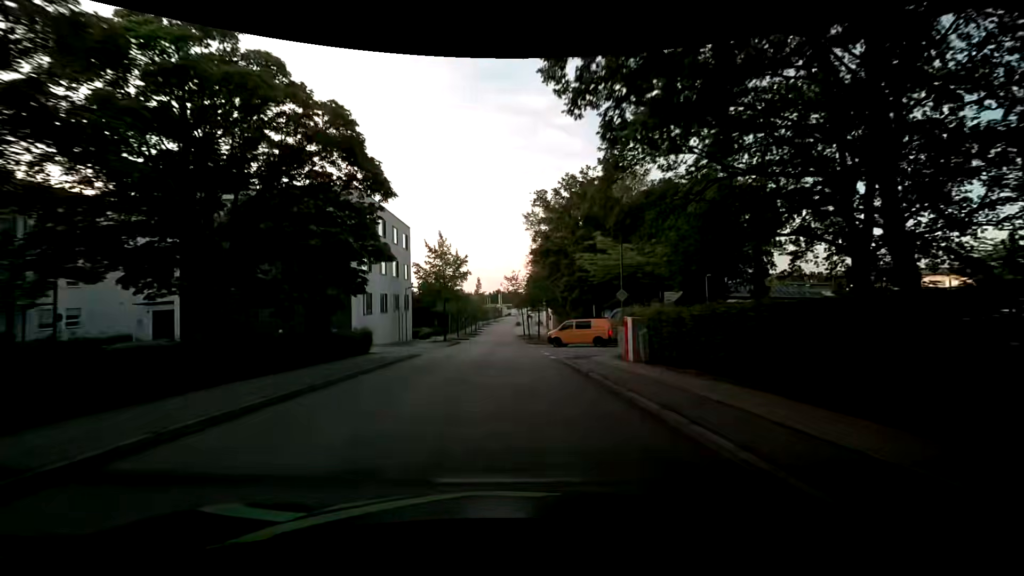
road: residential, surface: asphalt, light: Day
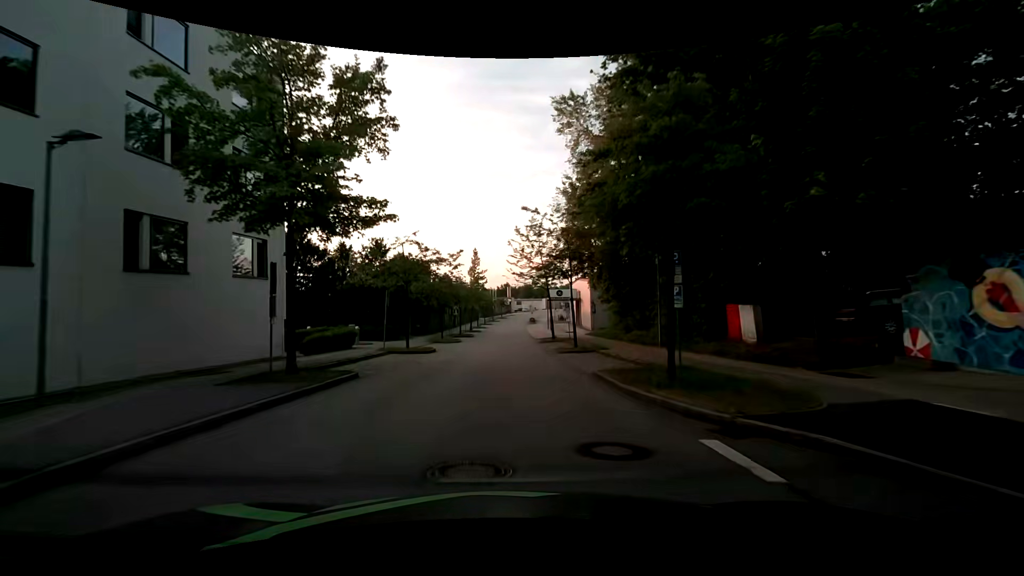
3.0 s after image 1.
(-0.2, +36.4) m; 0°
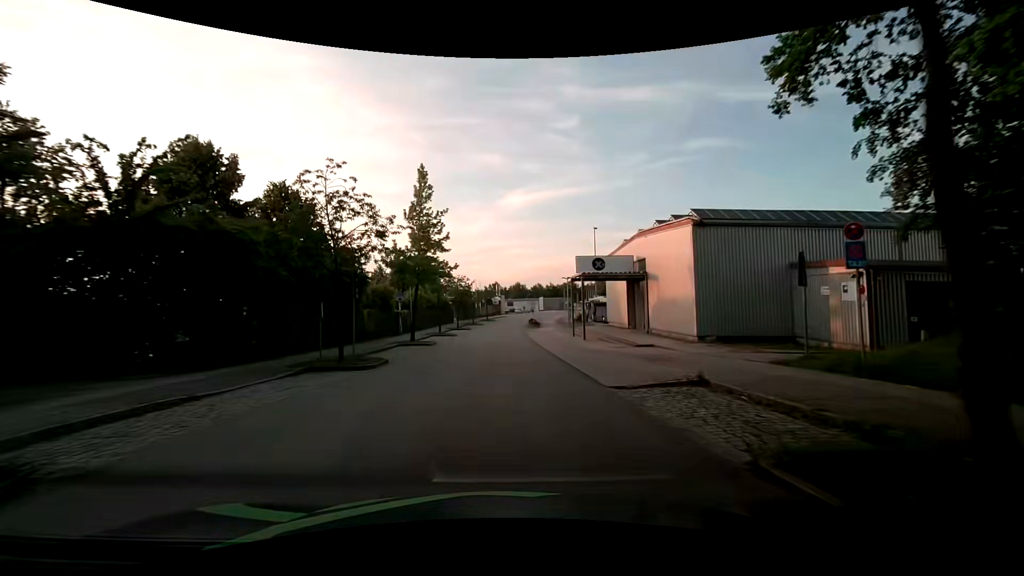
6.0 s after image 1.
(+0.1, +37.5) m; +1°
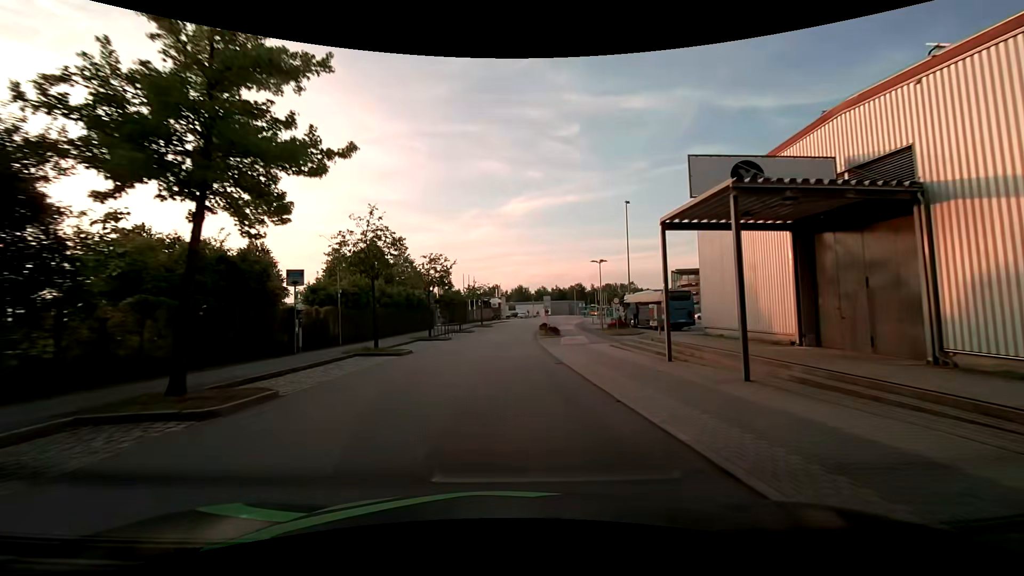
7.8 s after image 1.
(-0.3, +22.5) m; -1°
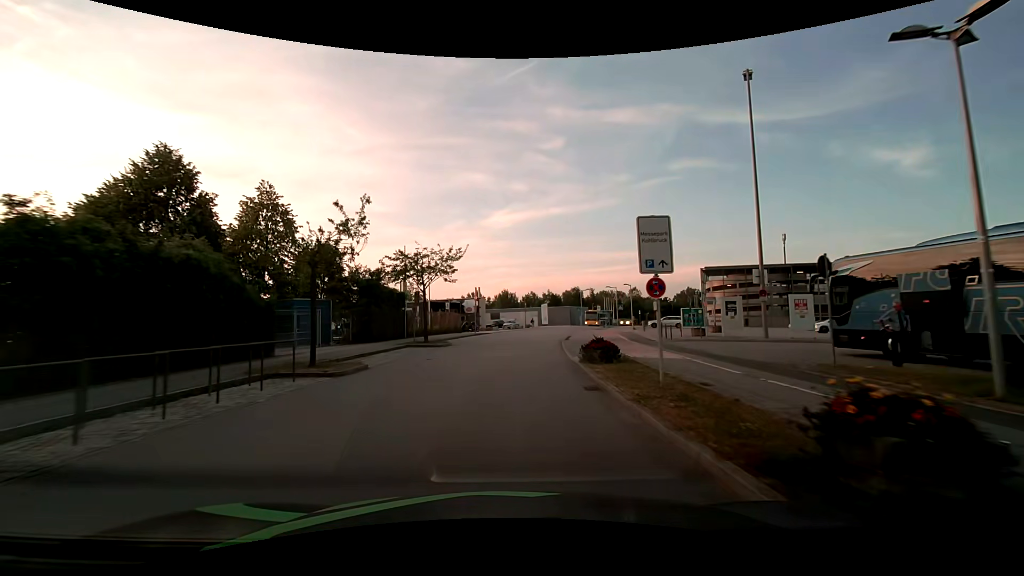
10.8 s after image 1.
(+0.3, +36.1) m; +2°
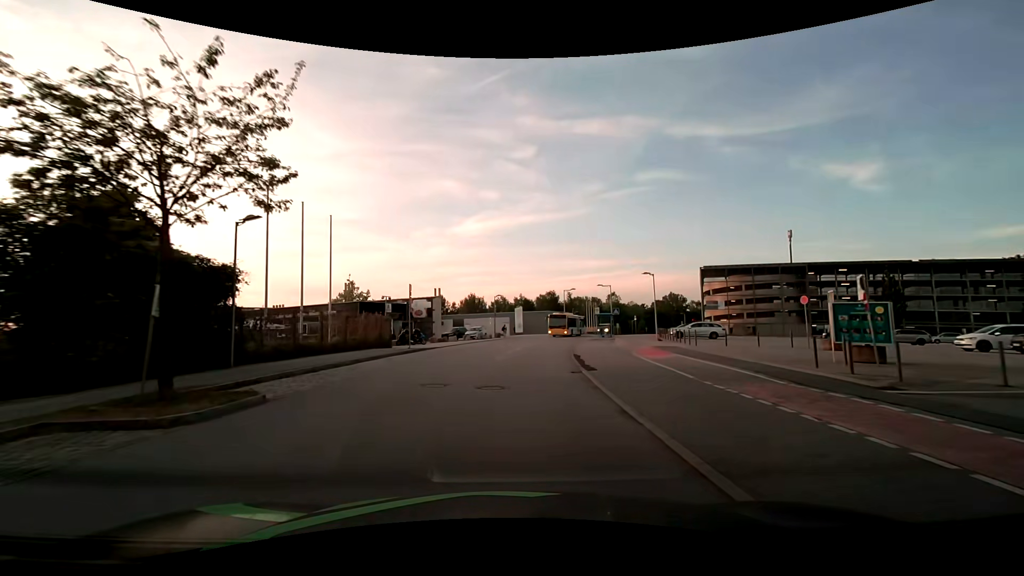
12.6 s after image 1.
(+0.6, +19.8) m; +4°
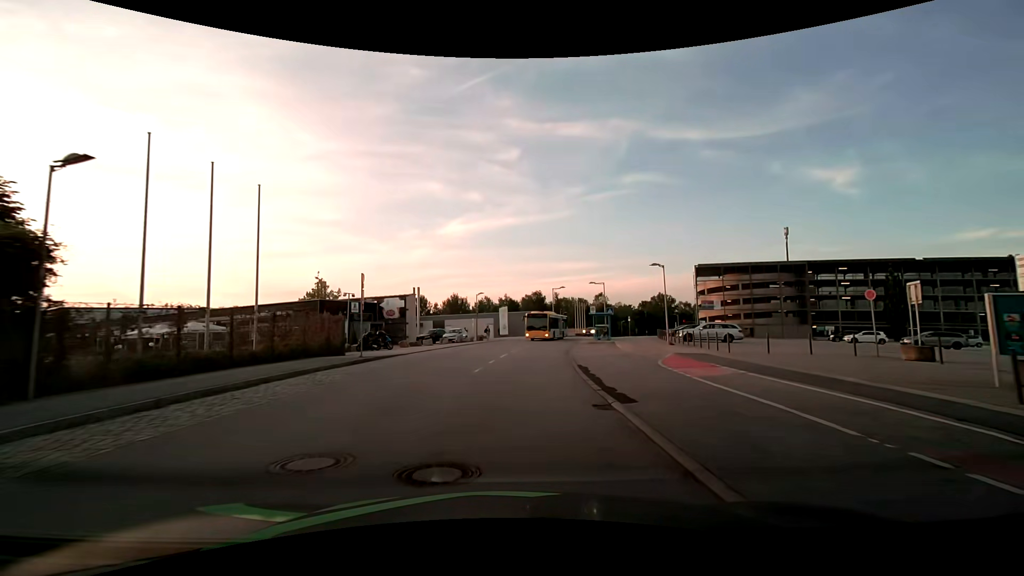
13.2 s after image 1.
(+0.1, +6.3) m; +2°
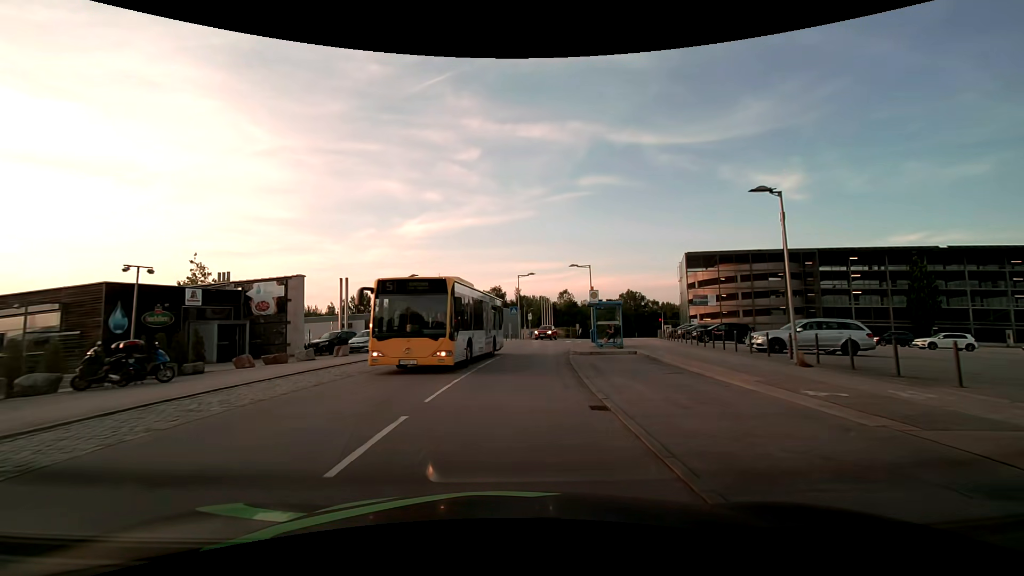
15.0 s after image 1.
(+0.7, +18.3) m; +4°
(0, +10) (+1, +20) (+2, +30) (+4, +40) (+6, +50) (+8, +59) (+11, +69) (+15, +78) (+20, +87) (+25, +96) m
